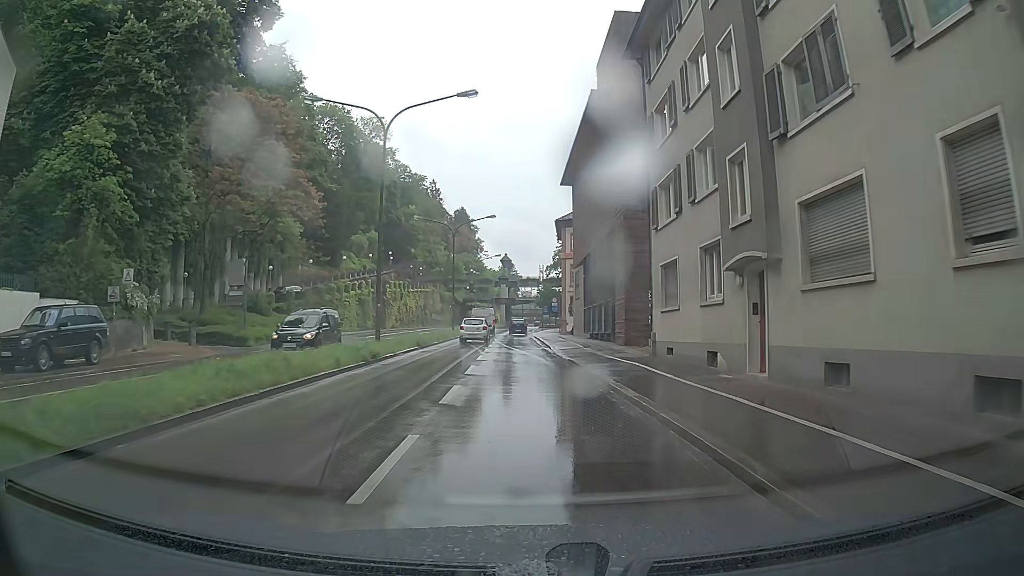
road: primary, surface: asphalt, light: Day
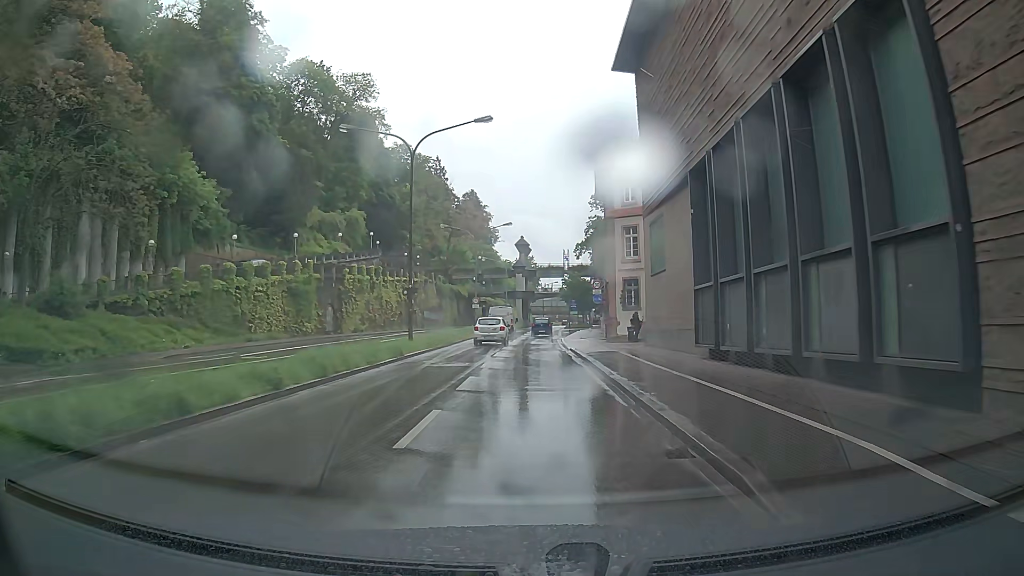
(+0.1, +28.0) m; 0°
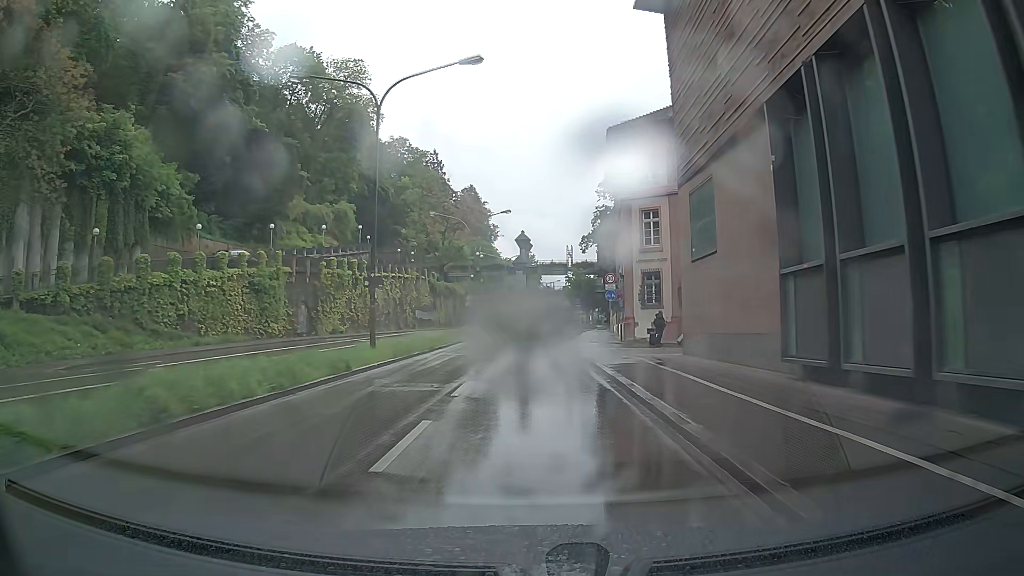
(-0.1, +7.1) m; -1°
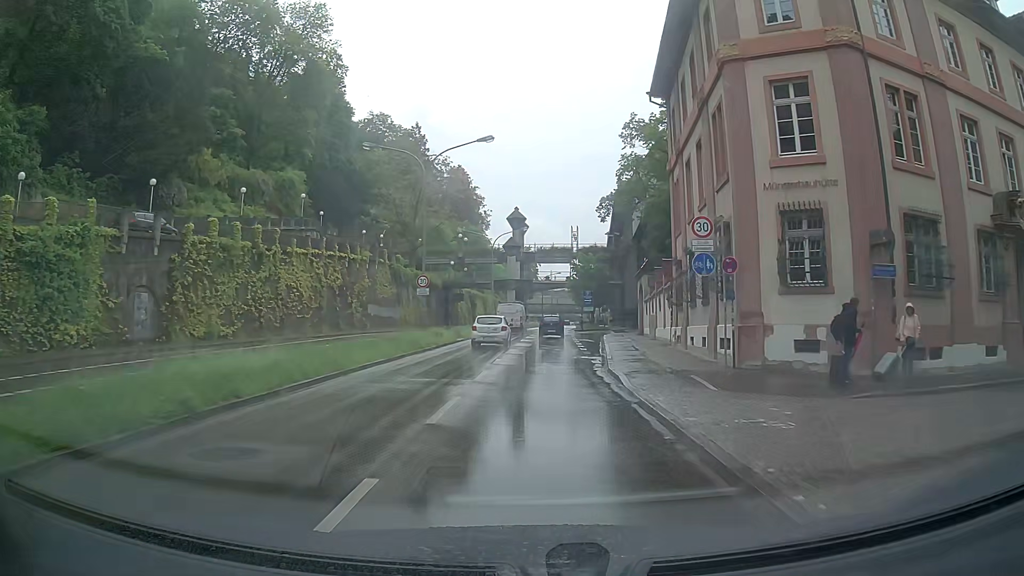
(-0.2, +21.5) m; 0°
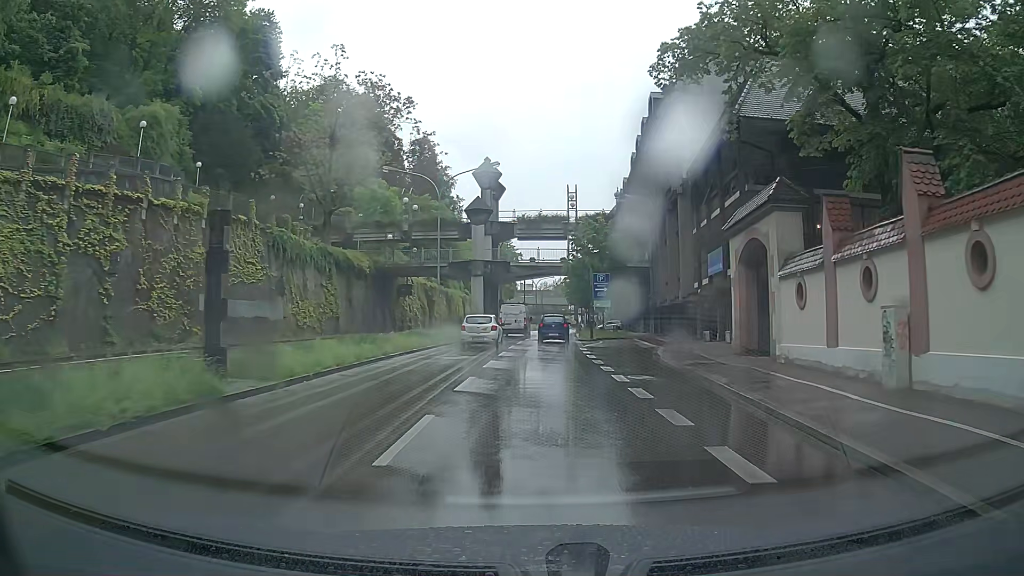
(+0.4, +27.8) m; 0°
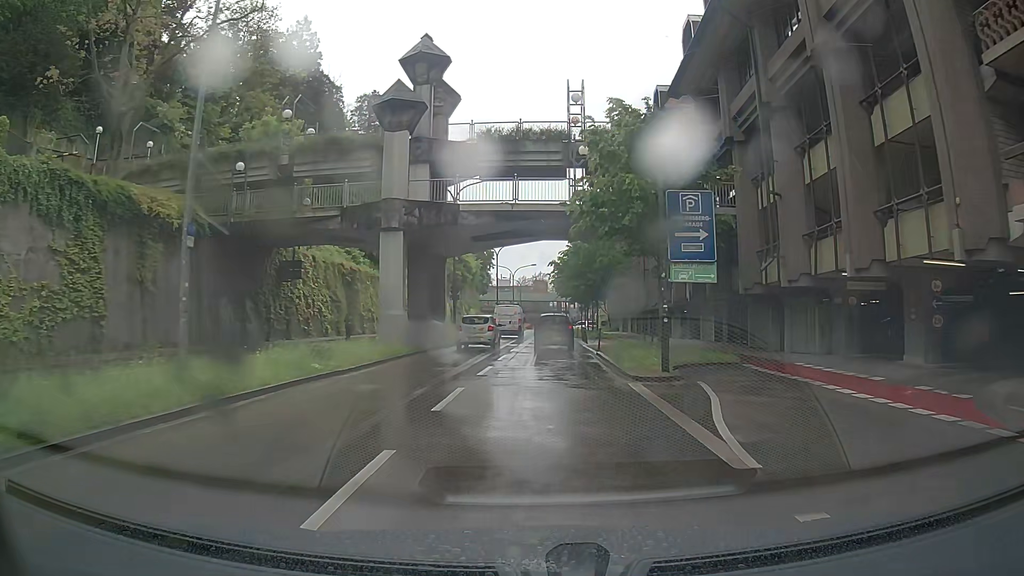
(+0.7, +26.6) m; +3°
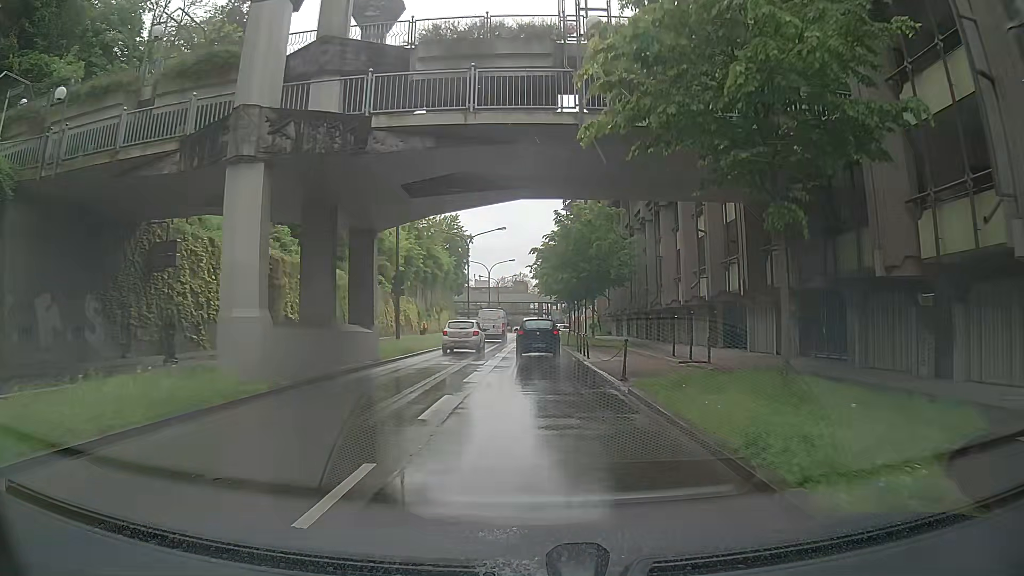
(+0.1, +12.2) m; +2°
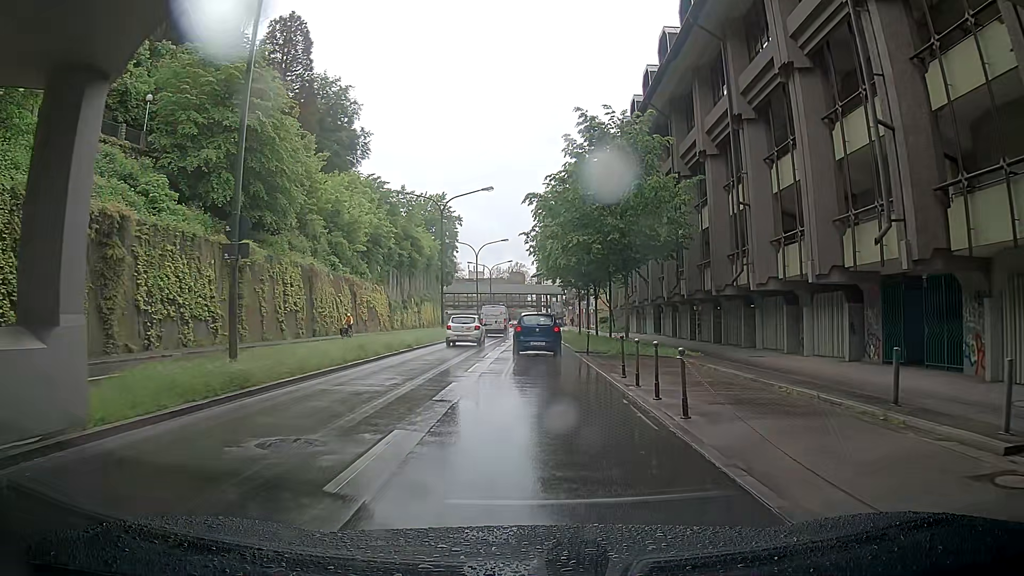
(0.0, +16.3) m; -1°
(0, +10) (0, +20) (+1, +30) (+1, +40) (+1, +50) (+2, +60) (+2, +70) (+2, +80) (+2, +90) (+2, +100) m
